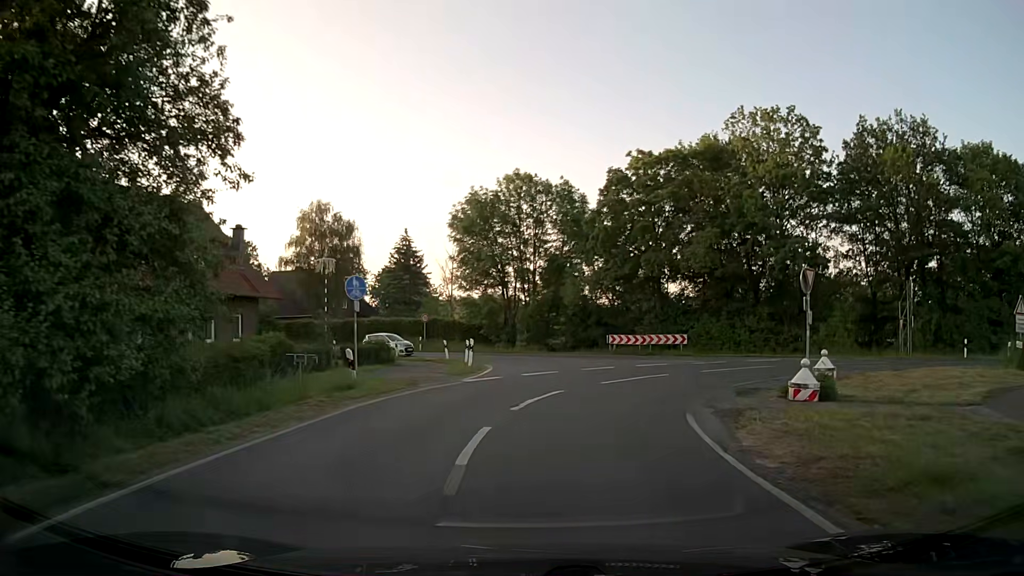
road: secondary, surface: asphalt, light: Day
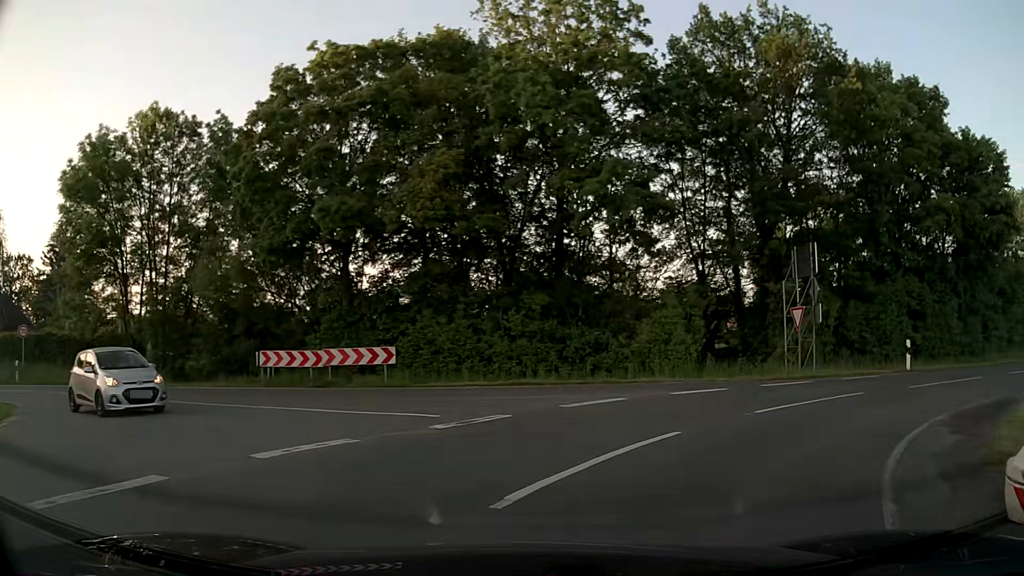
(+2.7, +17.0) m; +25°
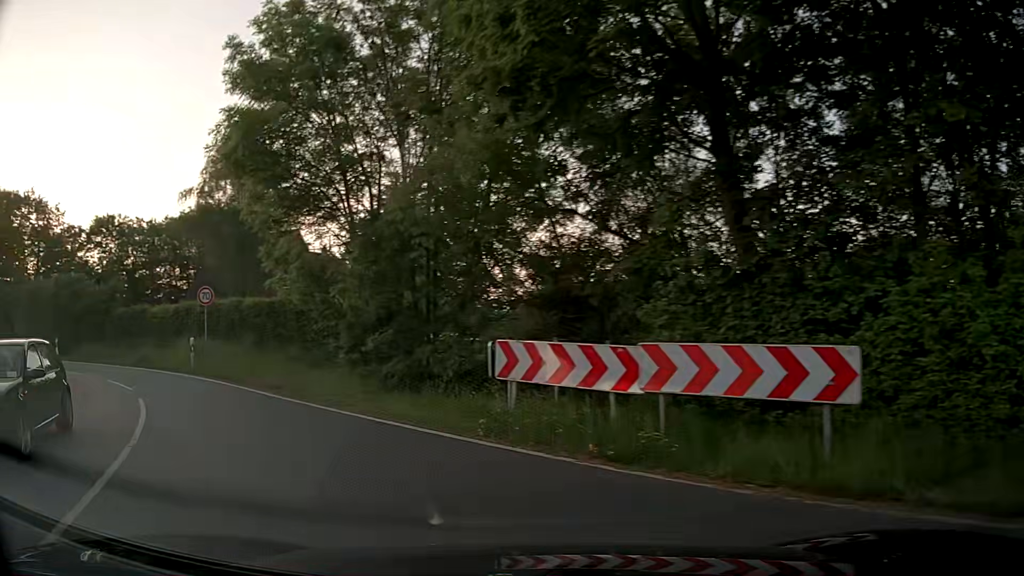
(-1.5, +15.0) m; -35°
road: tertiary
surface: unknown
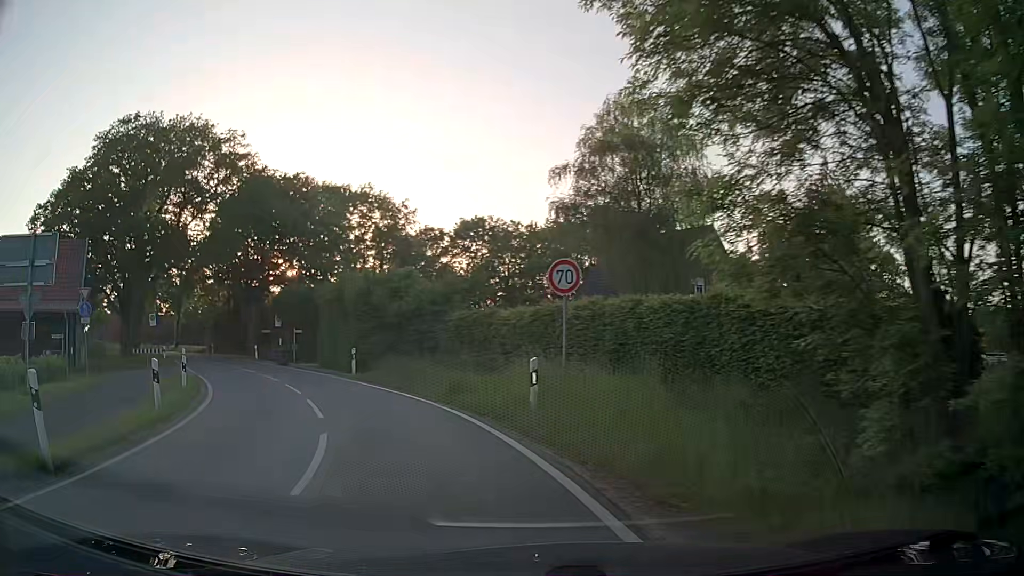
(-3.7, +11.0) m; -34°
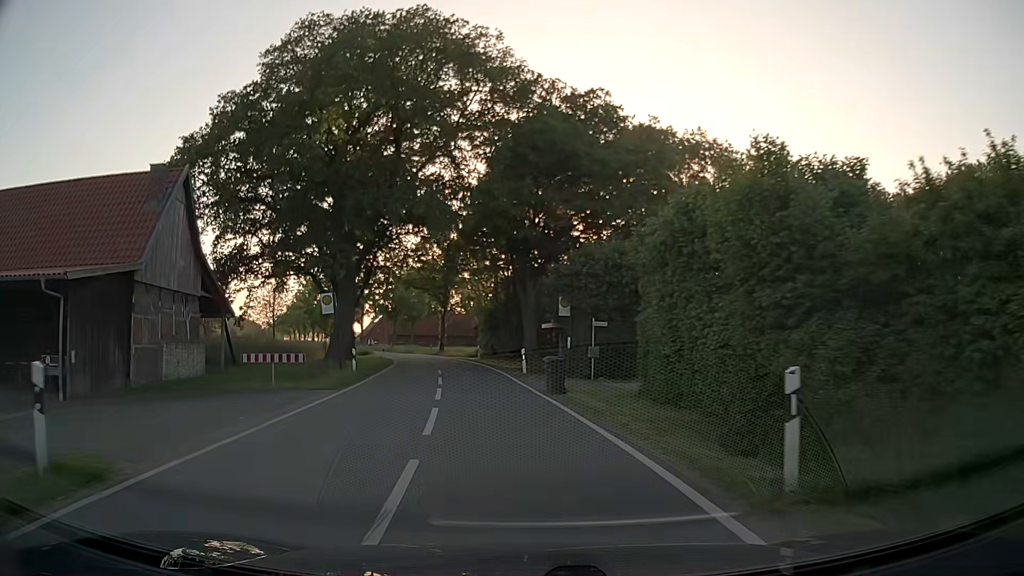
(-5.7, +20.9) m; -27°
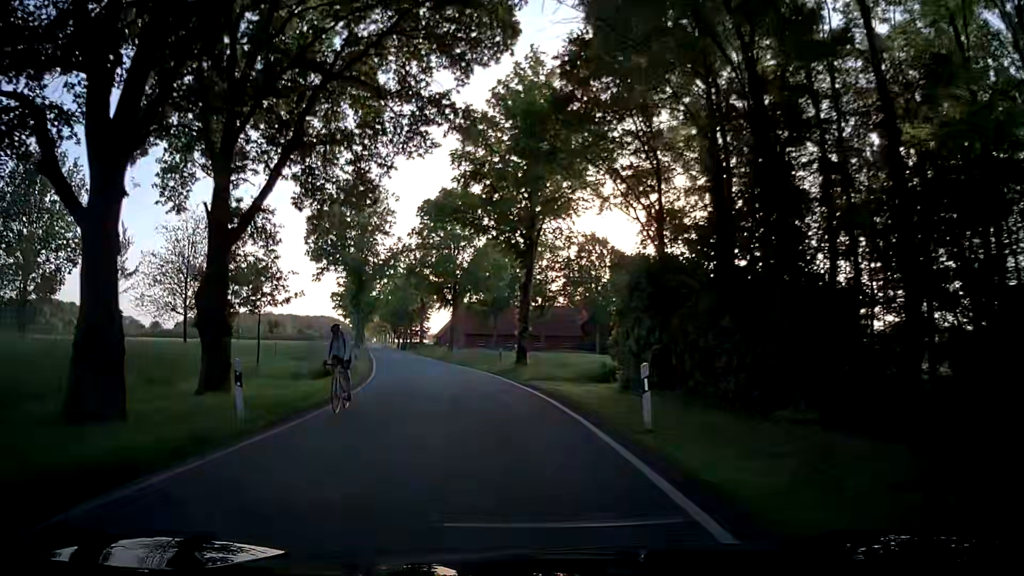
(-3.8, +36.6) m; -9°
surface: asphalt
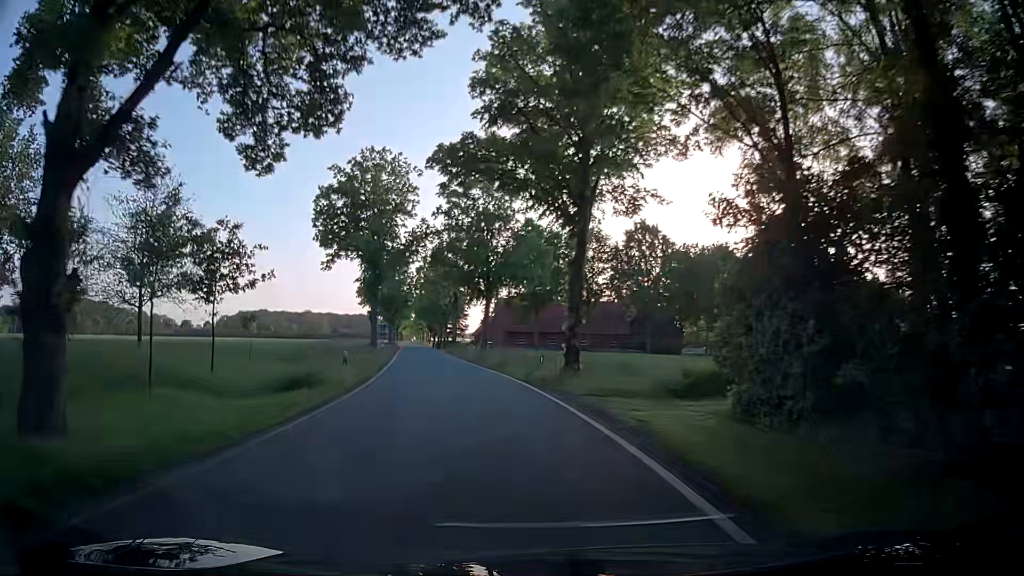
(-0.3, +8.2) m; -3°
